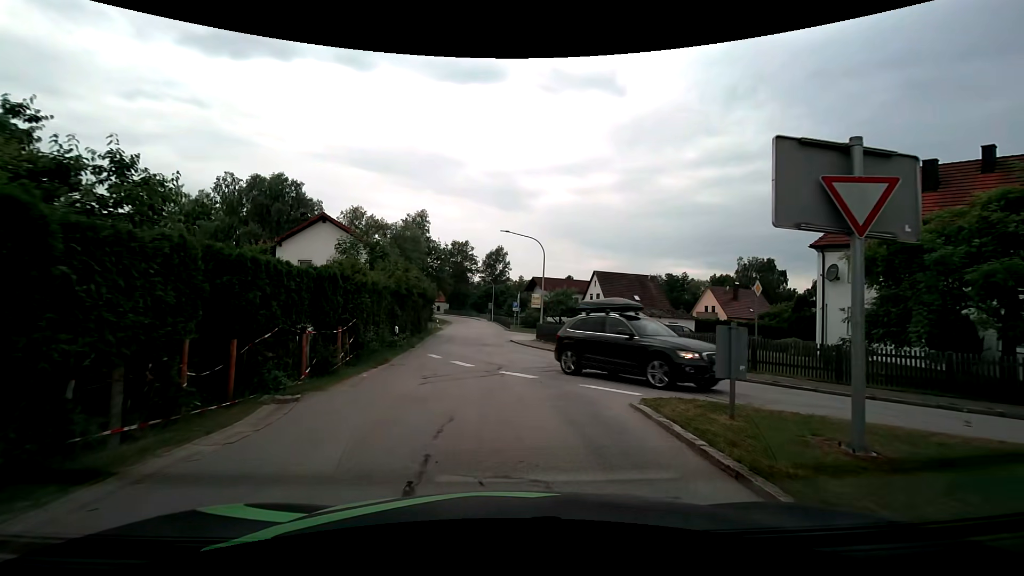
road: tertiary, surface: asphalt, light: Day
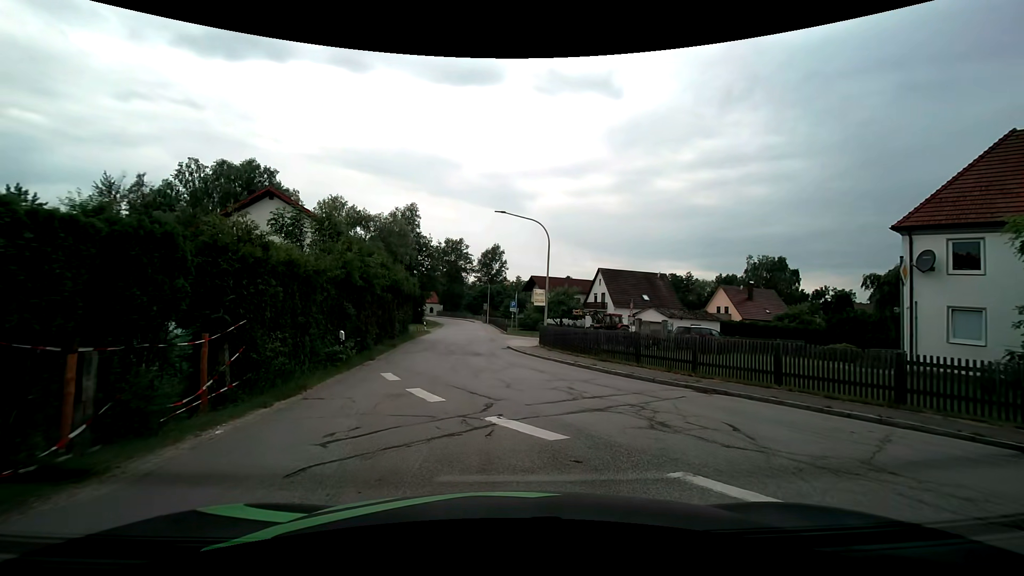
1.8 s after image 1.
(0.0, +5.9) m; +1°
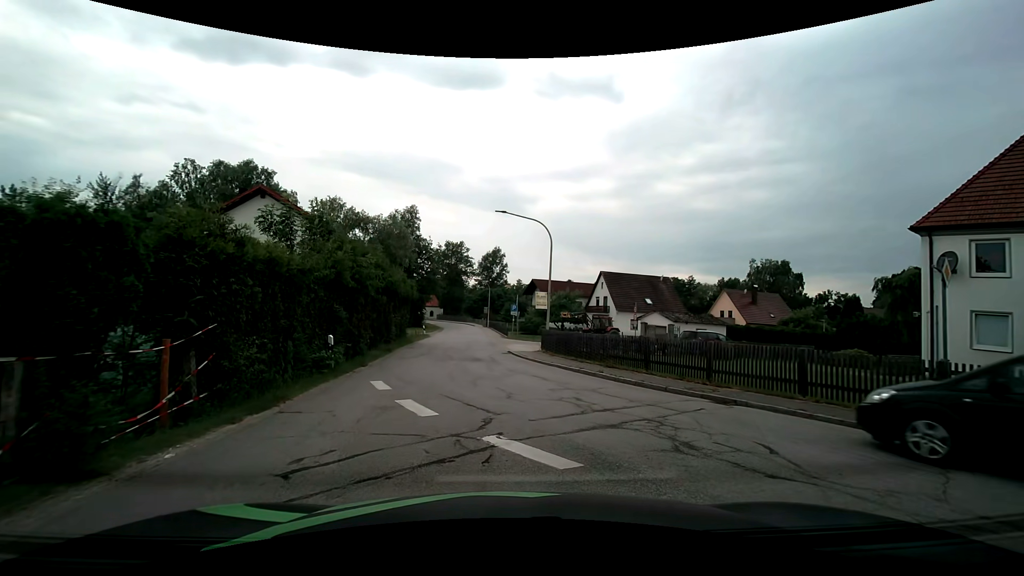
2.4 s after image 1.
(0.0, +0.9) m; 0°
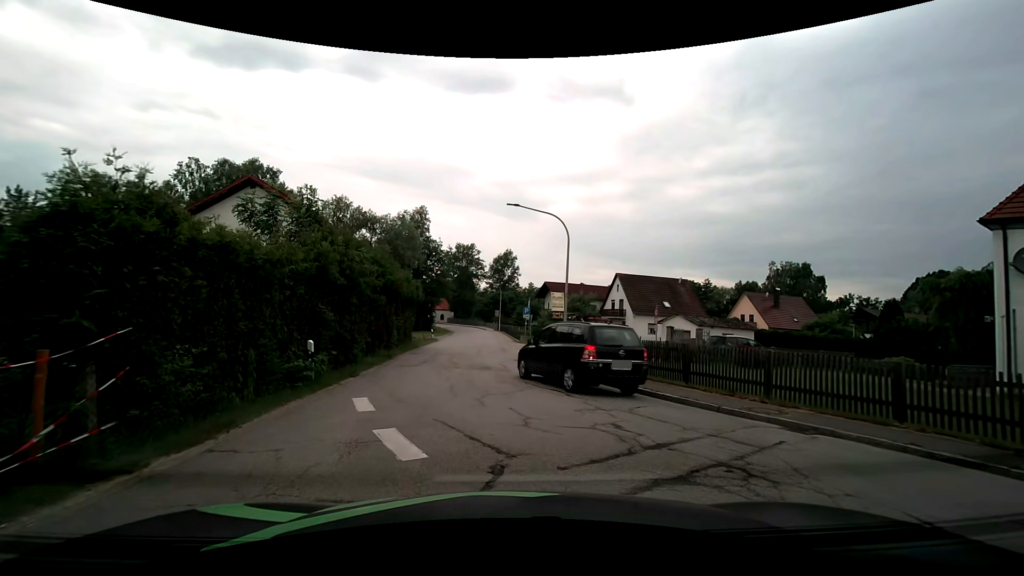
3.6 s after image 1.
(0.0, +2.4) m; -1°
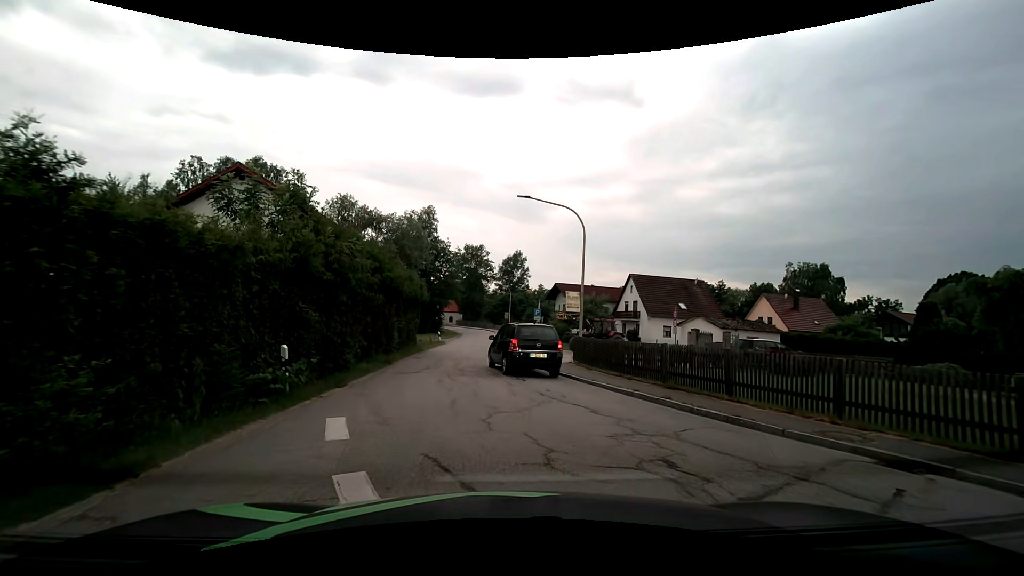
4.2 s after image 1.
(0.0, +2.0) m; -2°
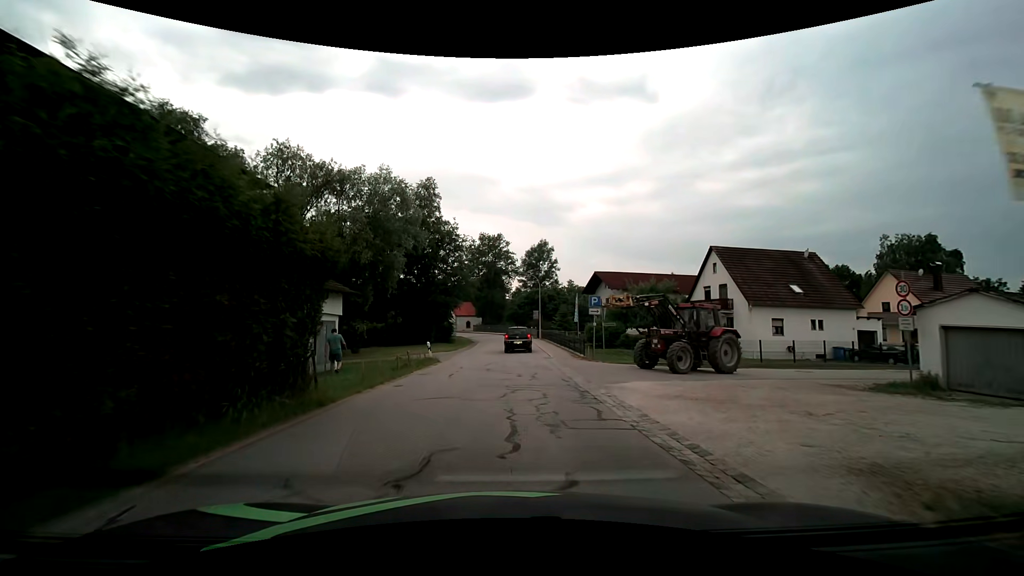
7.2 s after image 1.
(-0.5, +18.8) m; -3°
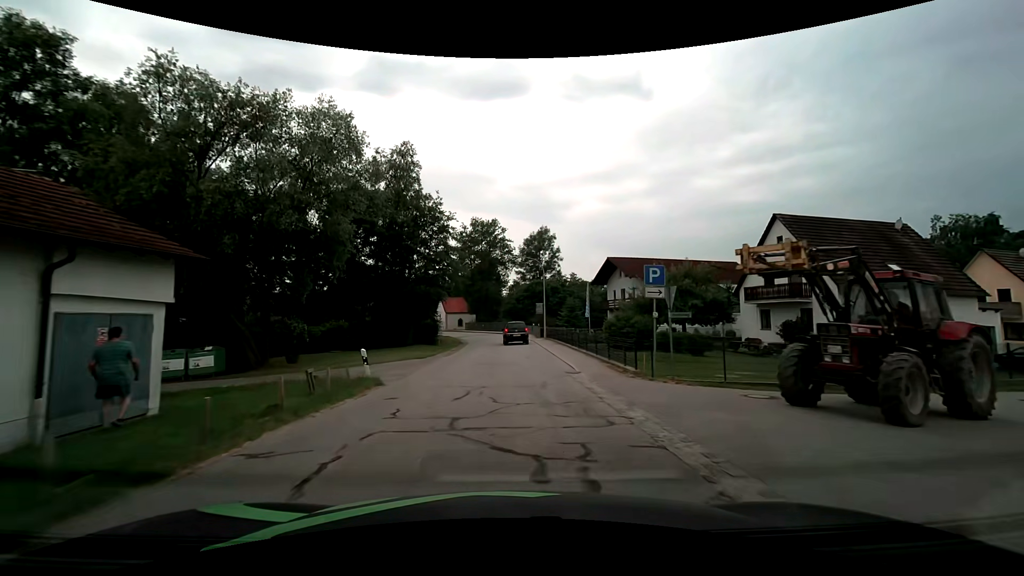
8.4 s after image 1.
(+0.1, +11.2) m; +1°
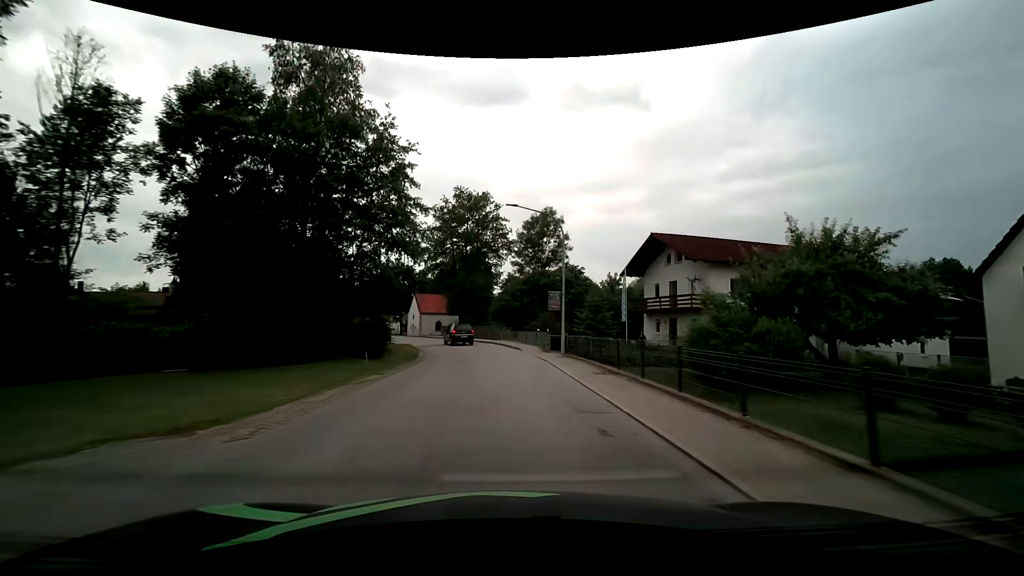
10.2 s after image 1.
(0.0, +19.4) m; 0°
(0, +10) (0, +20) (-1, +30) (-3, +40) (-7, +49) (-11, +58) (-15, +67) (-19, +76) (-24, +85) (-29, +94) m
